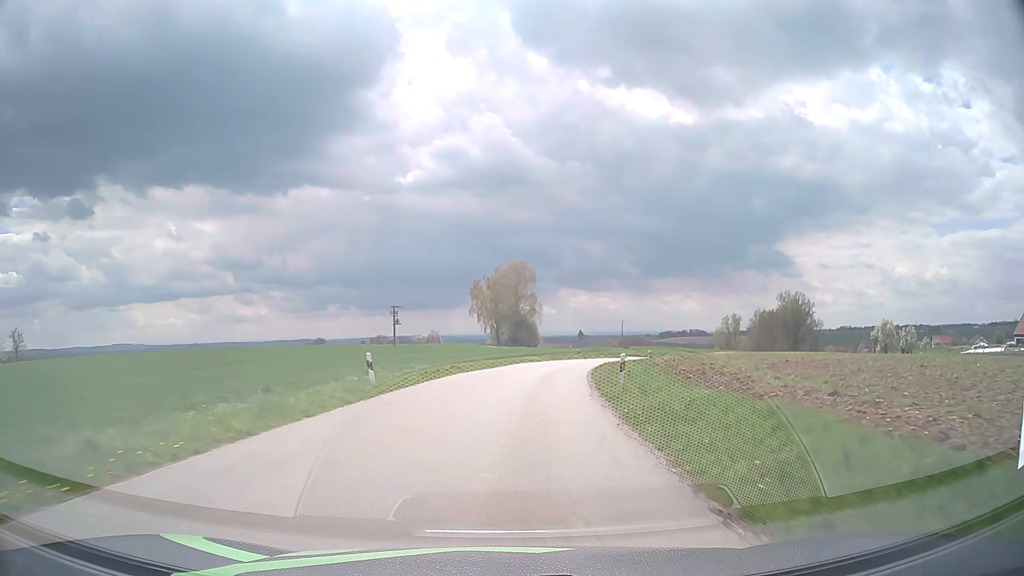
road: tertiary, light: Day
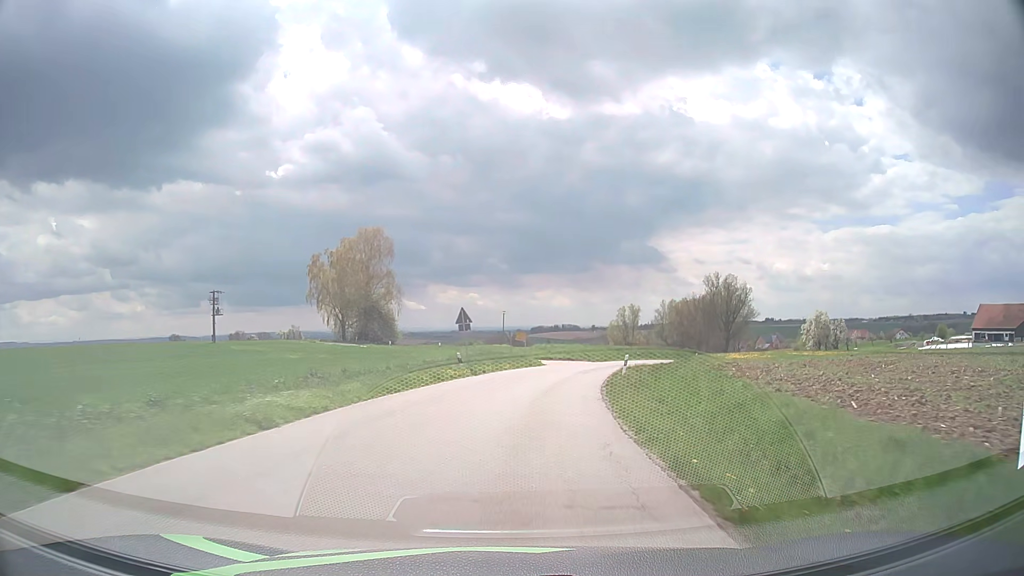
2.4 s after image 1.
(+3.7, +39.4) m; +11°
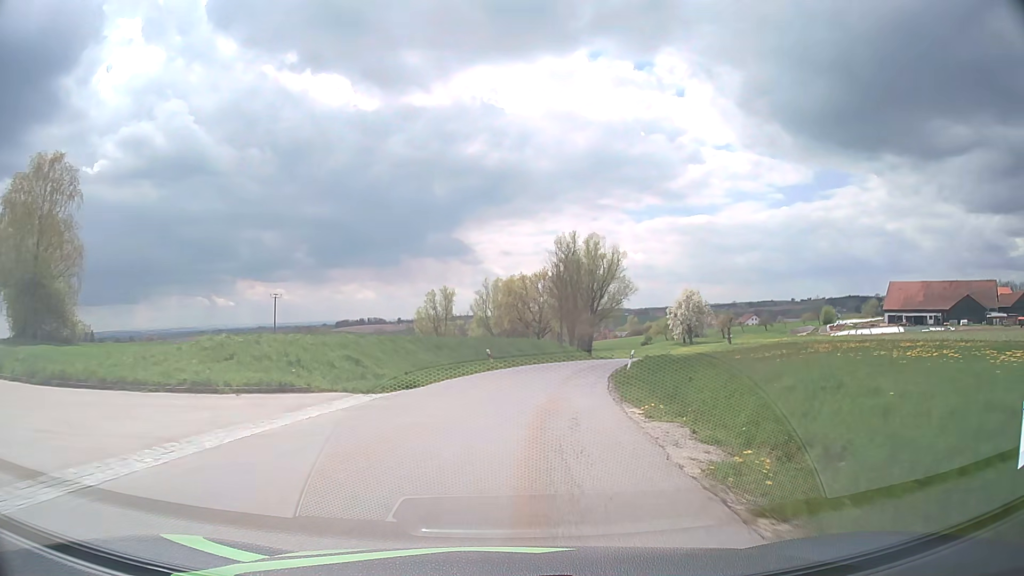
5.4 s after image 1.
(+6.4, +45.8) m; +16°
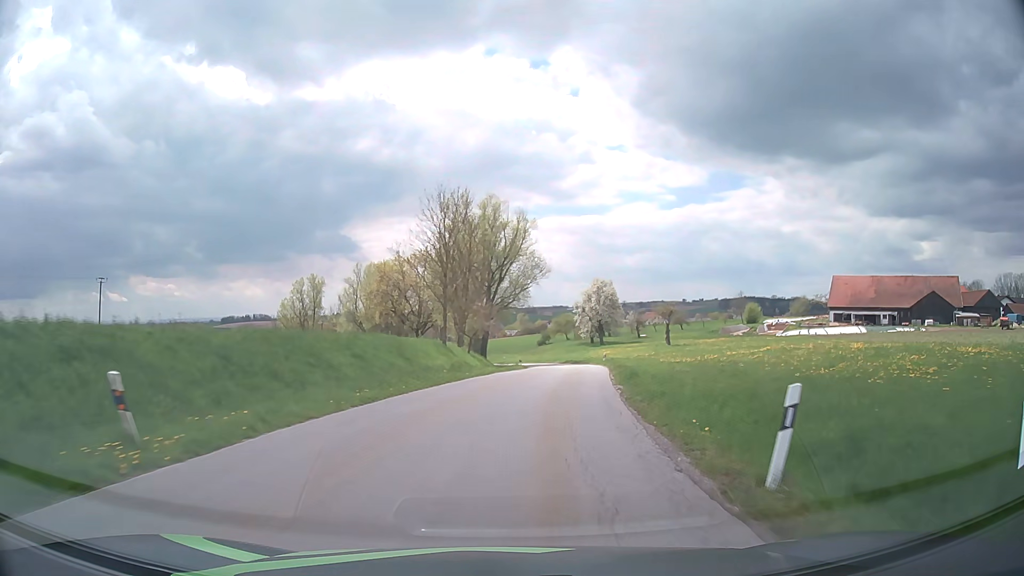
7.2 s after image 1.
(+2.1, +26.9) m; +10°
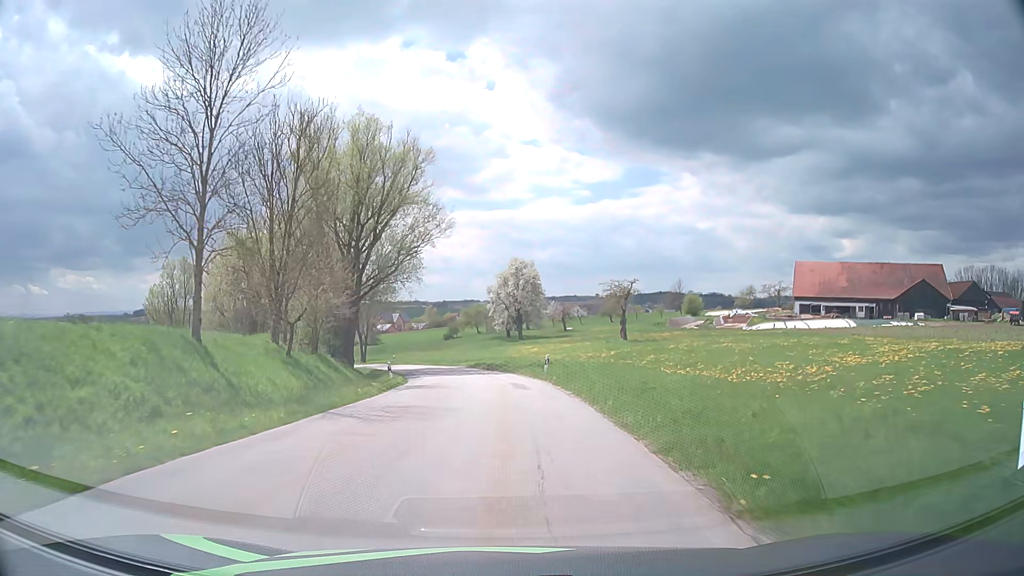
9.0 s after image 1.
(+2.3, +26.3) m; +8°
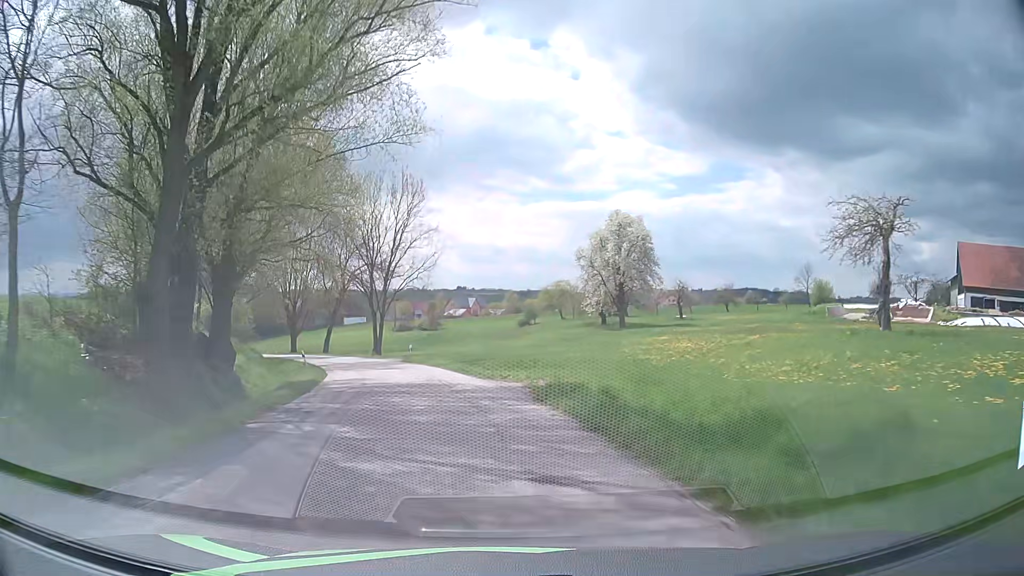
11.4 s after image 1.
(-1.3, +34.5) m; -7°
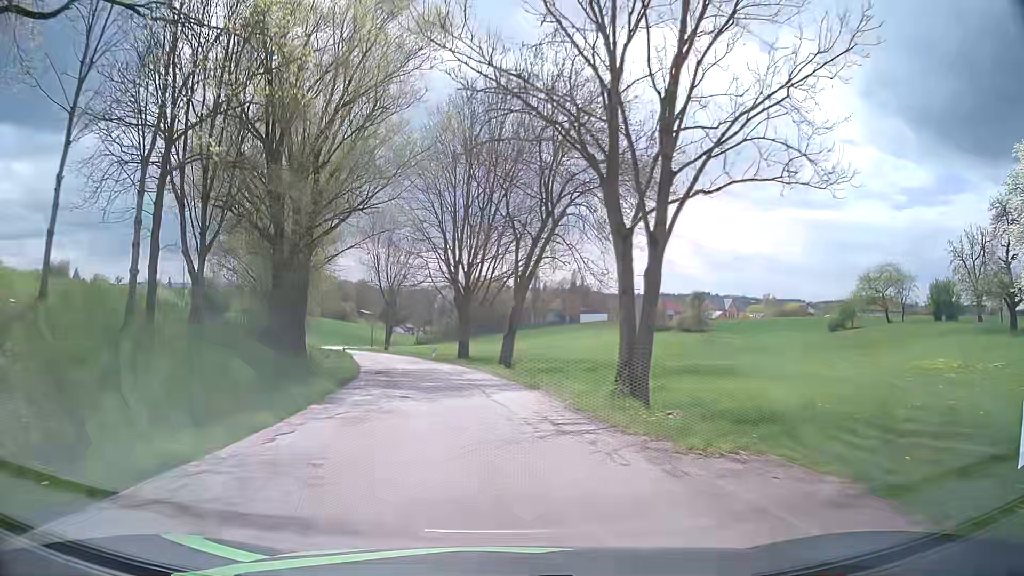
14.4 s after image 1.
(-7.9, +42.6) m; -20°
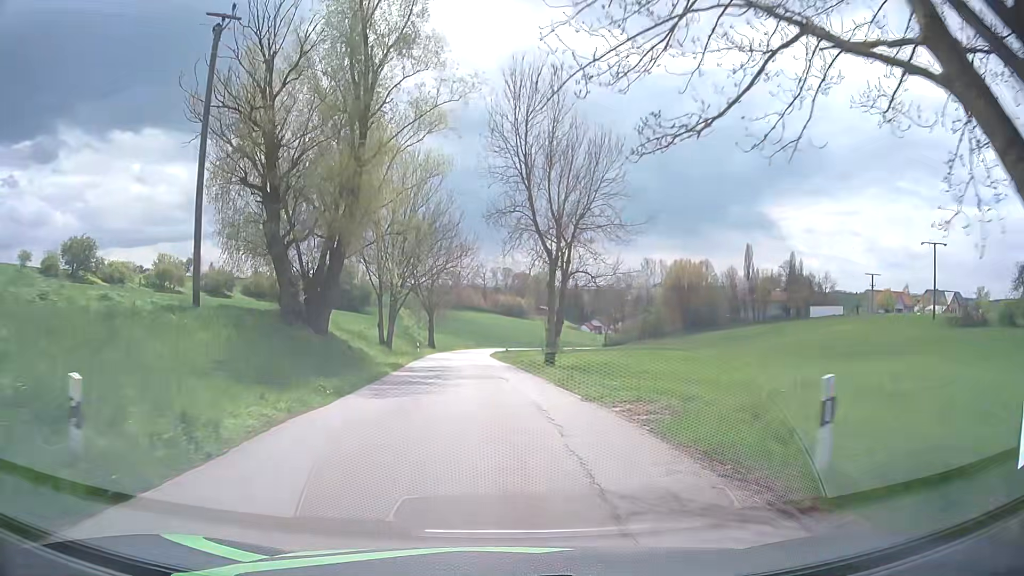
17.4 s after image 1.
(-6.2, +44.2) m; -15°
(0, +10) (-1, +20) (-1, +30) (-2, +40) (-3, +50) (-3, +60) (-4, +70) (-4, +80) (-4, +90) (-3, +100) m
